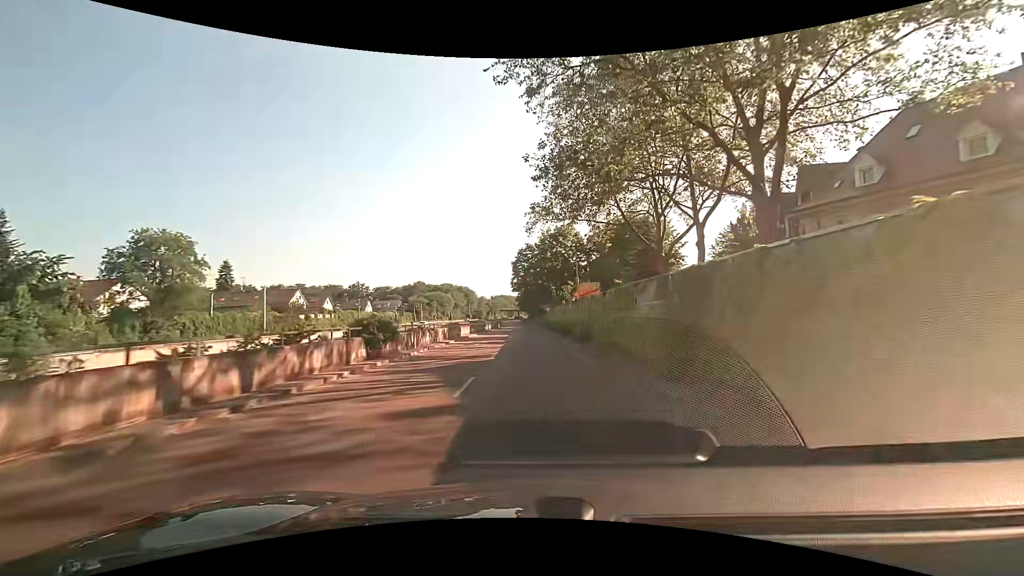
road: trunk_link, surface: asphalt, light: Day
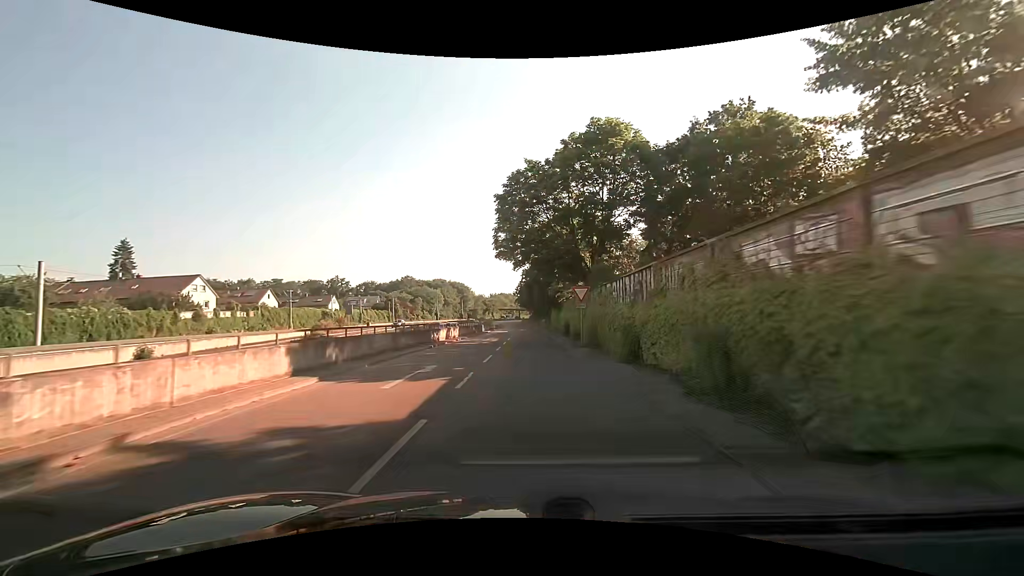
(-0.1, +35.4) m; 0°
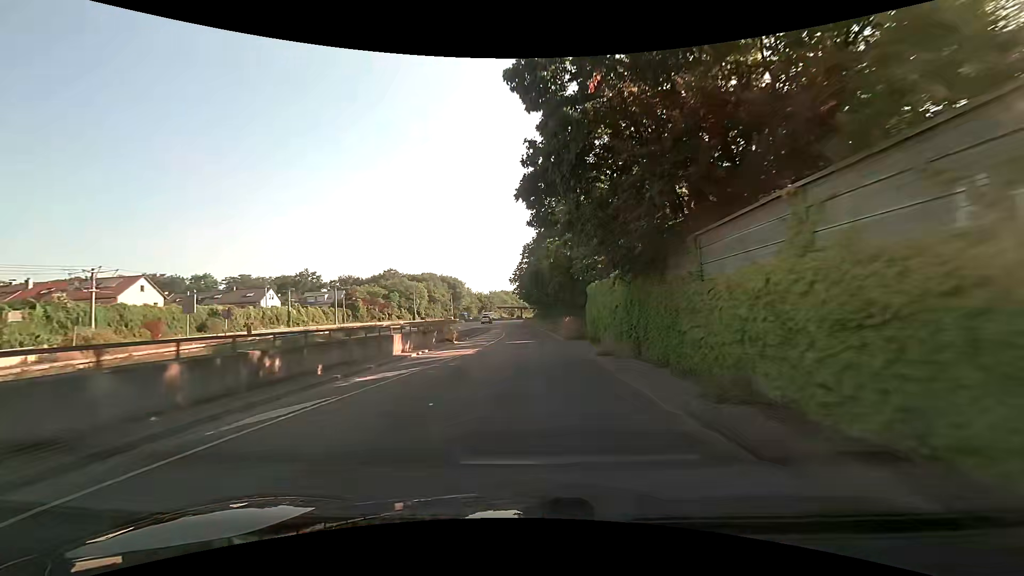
(-0.2, +39.0) m; -1°
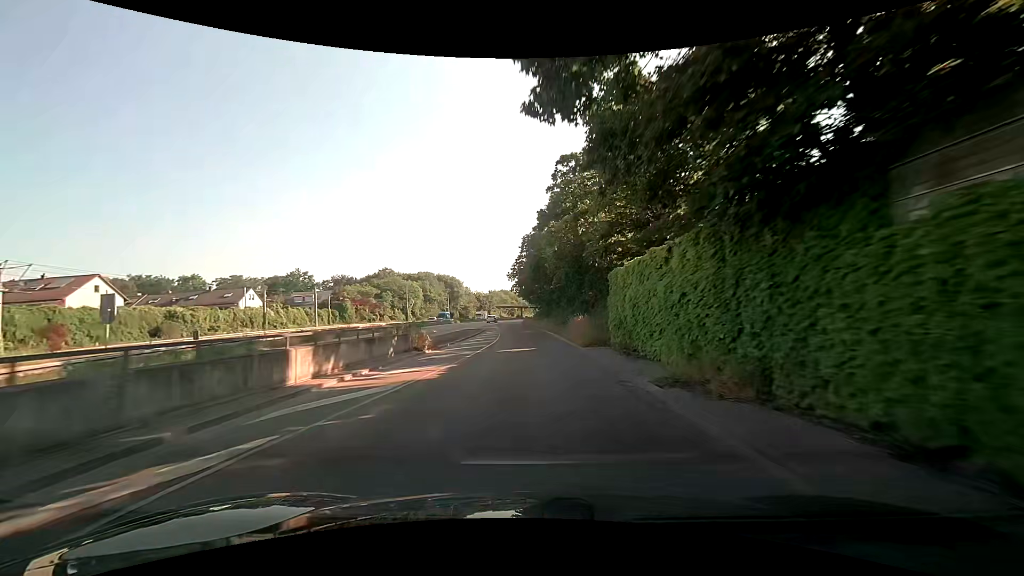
(0.0, +8.1) m; 0°
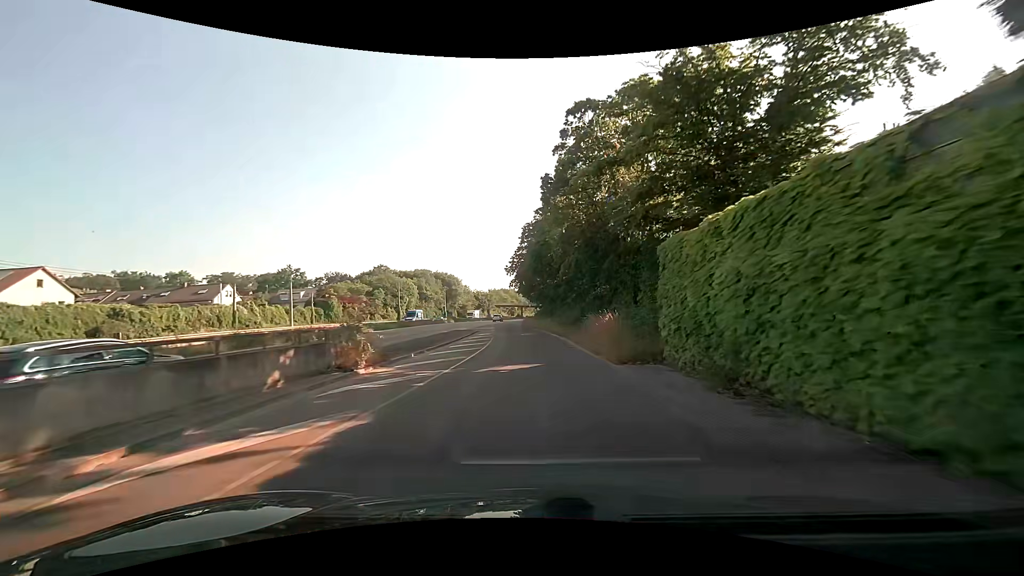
(-0.1, +8.3) m; -1°
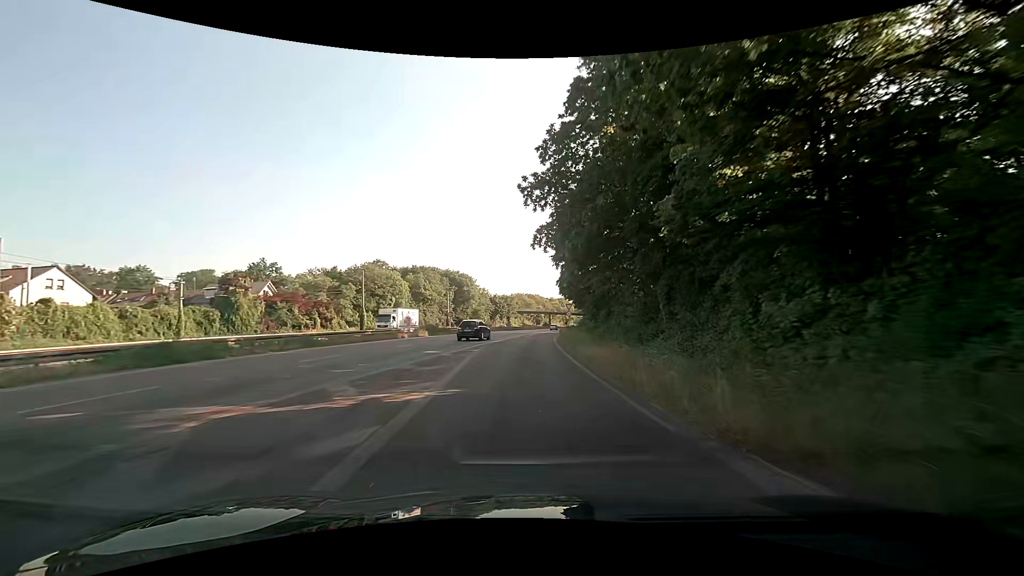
(-1.0, +42.9) m; -2°
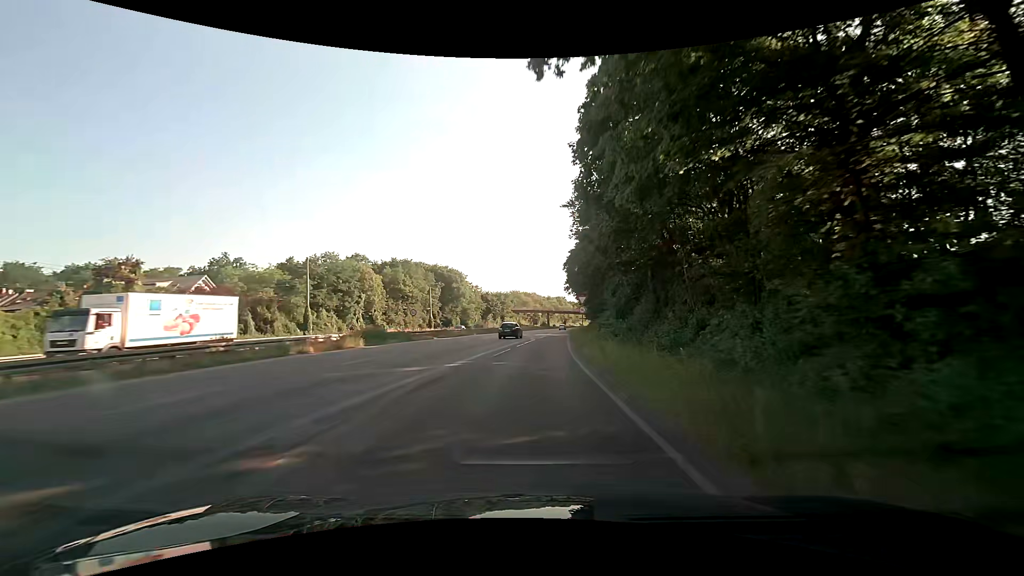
(-0.1, +17.9) m; -1°
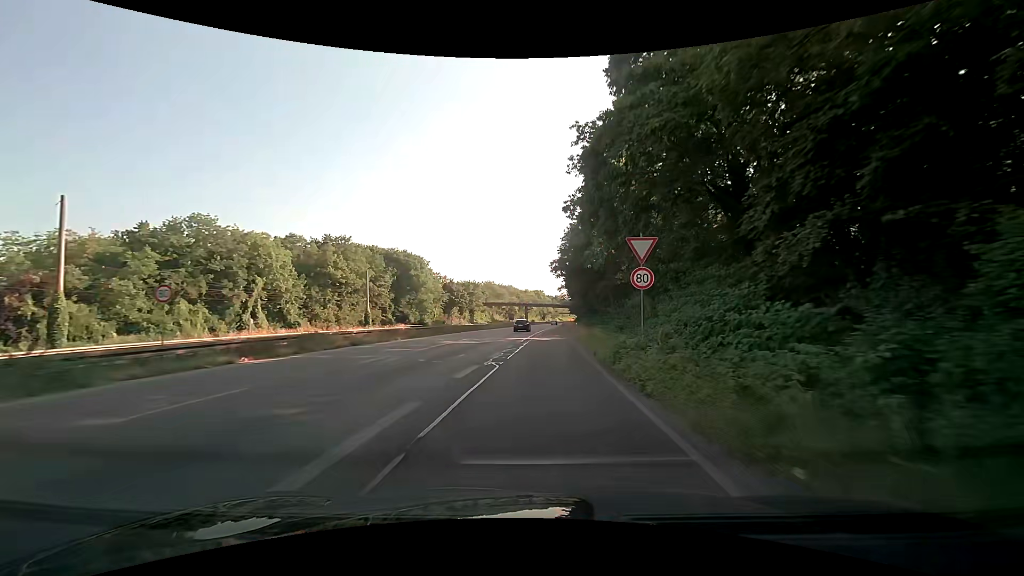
(+0.7, +27.5) m; +3°
